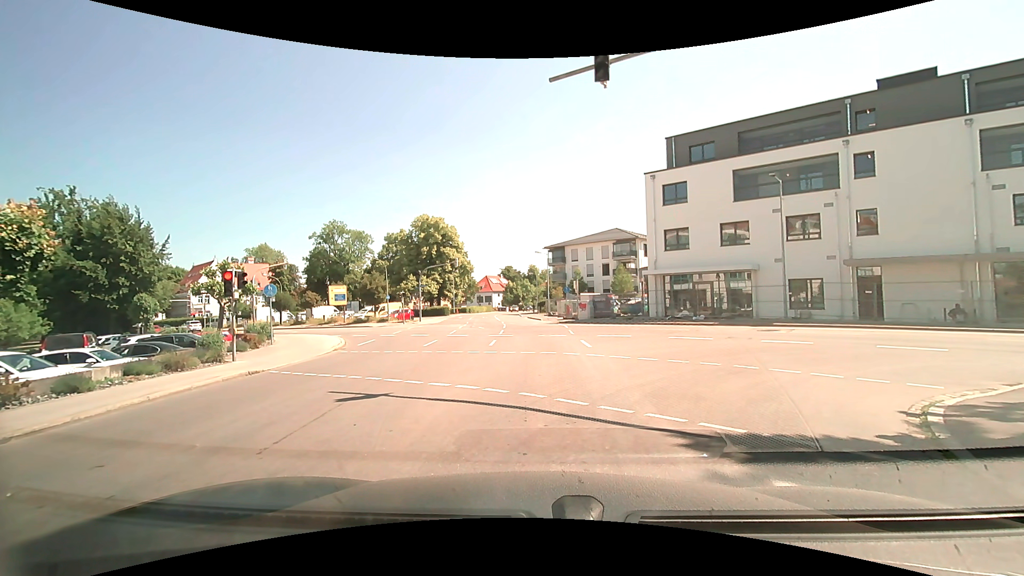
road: tertiary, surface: asphalt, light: Day
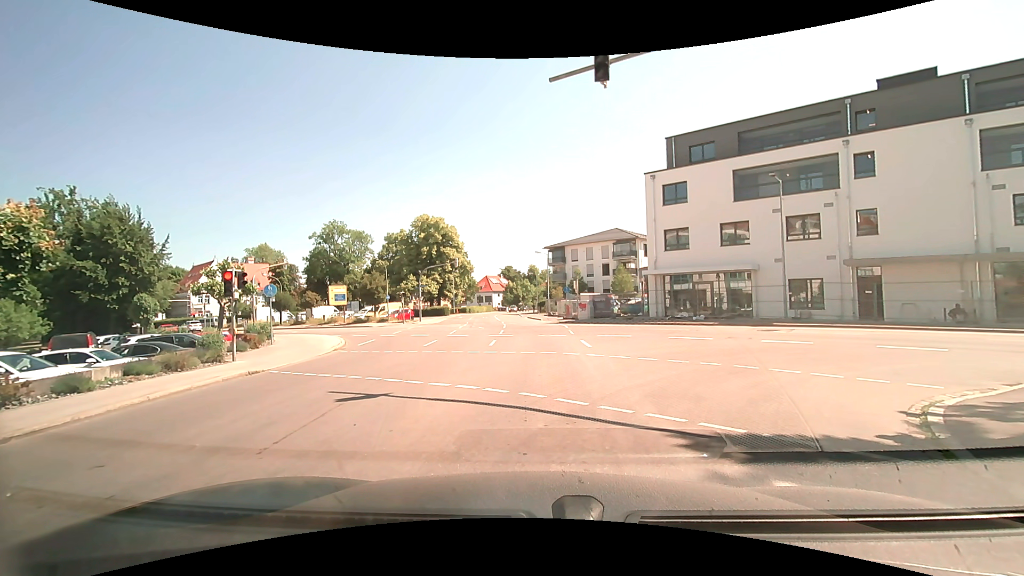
(0.0, 0.0) m; 0°
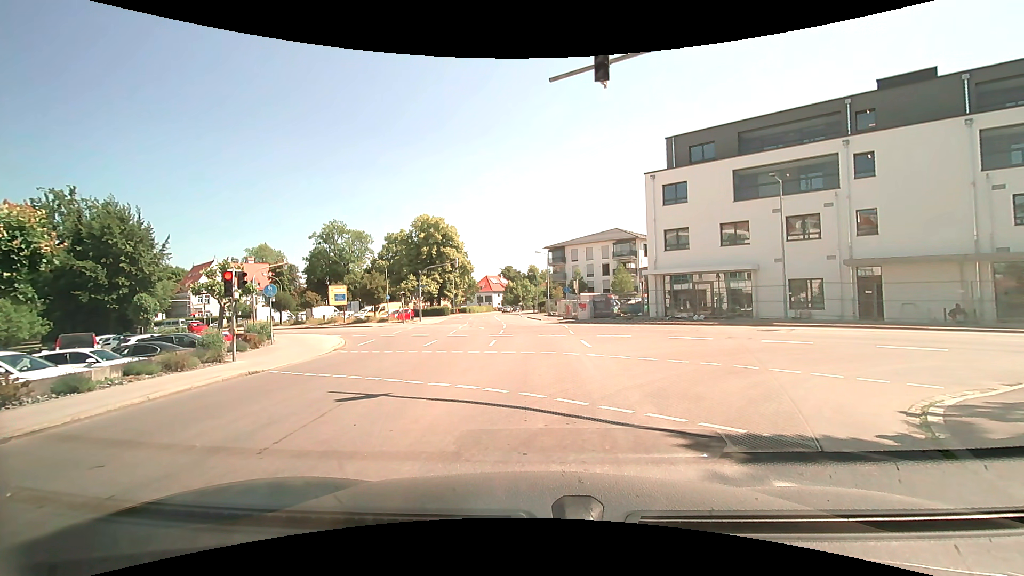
(0.0, 0.0) m; 0°
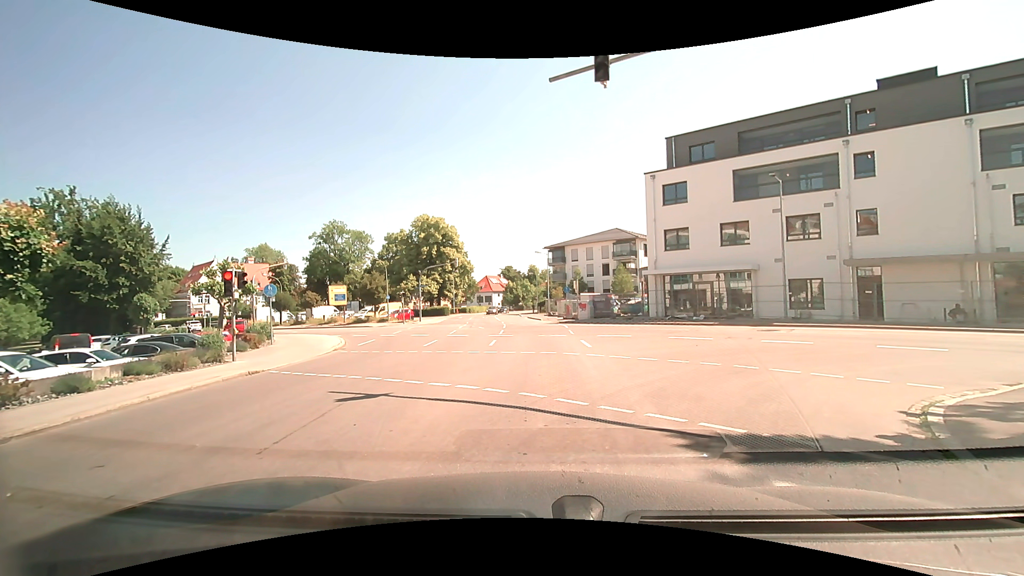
(0.0, 0.0) m; 0°
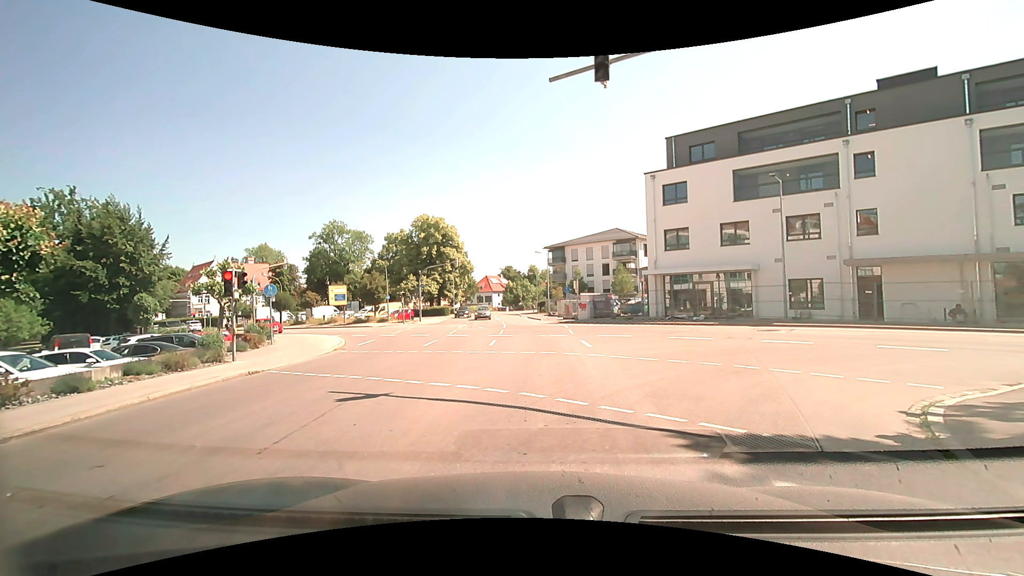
(0.0, 0.0) m; 0°
